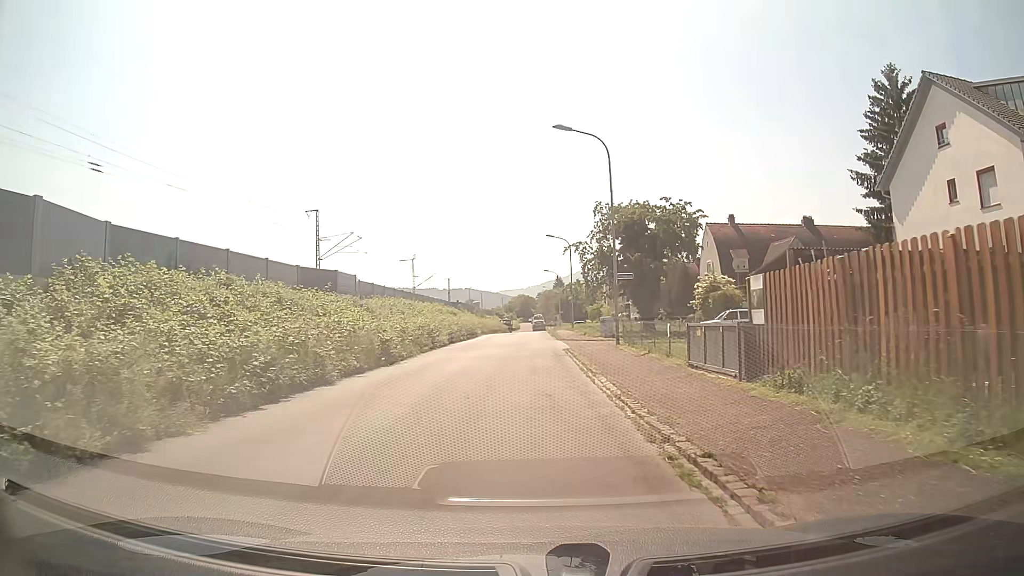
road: residential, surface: asphalt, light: Day
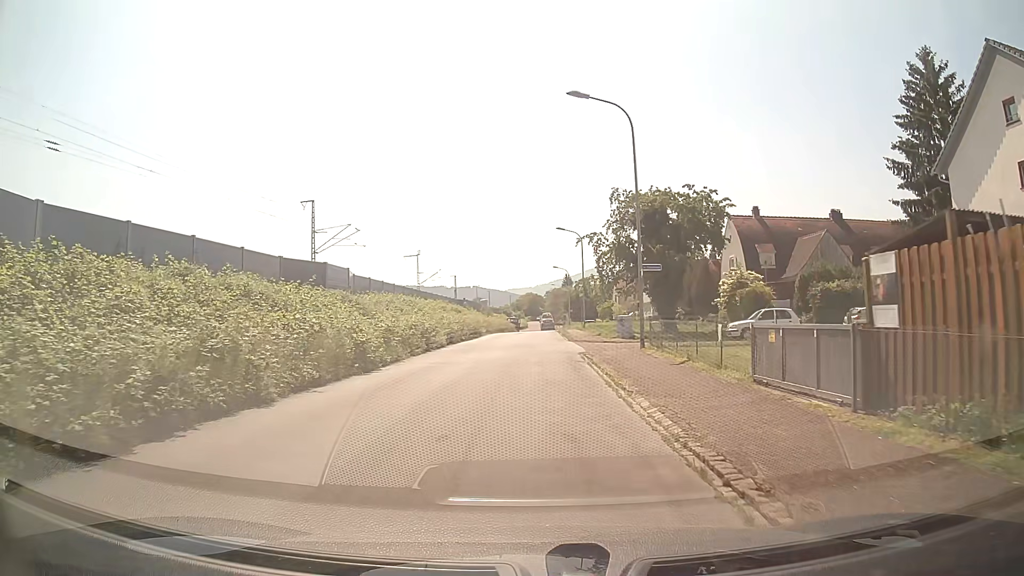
(-0.1, +4.3) m; -1°
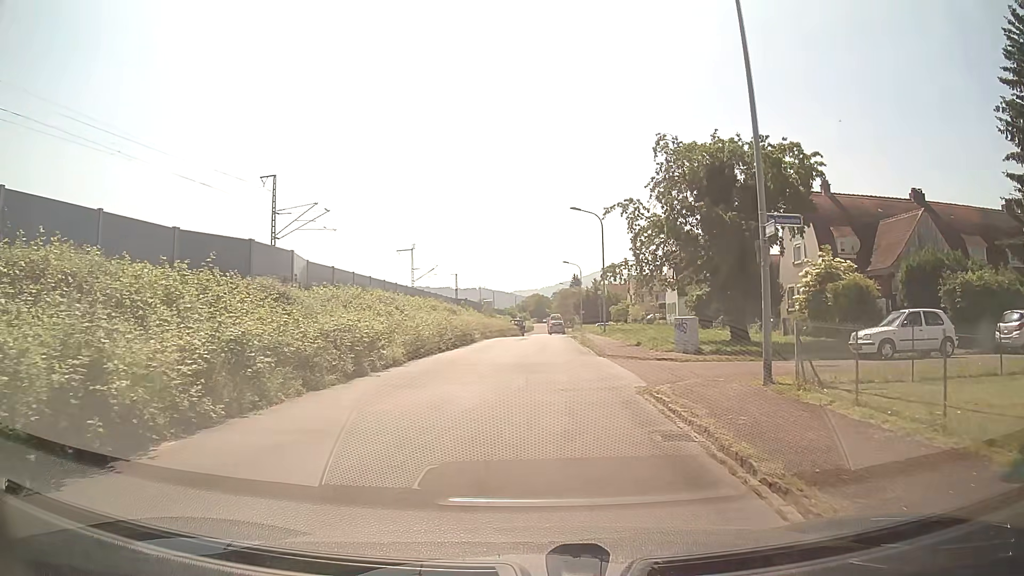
(-0.1, +12.2) m; -1°
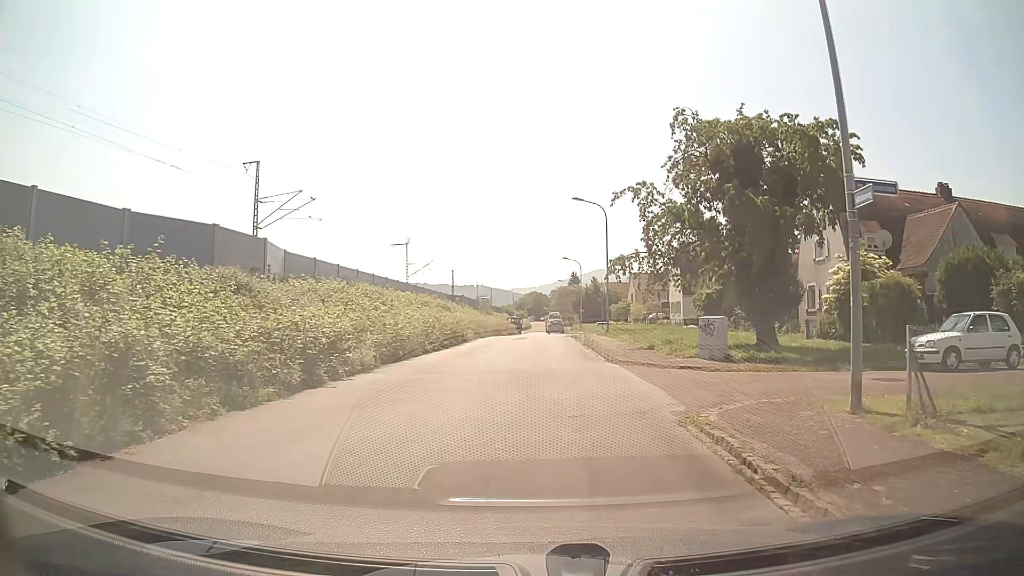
(0.0, +3.4) m; +1°
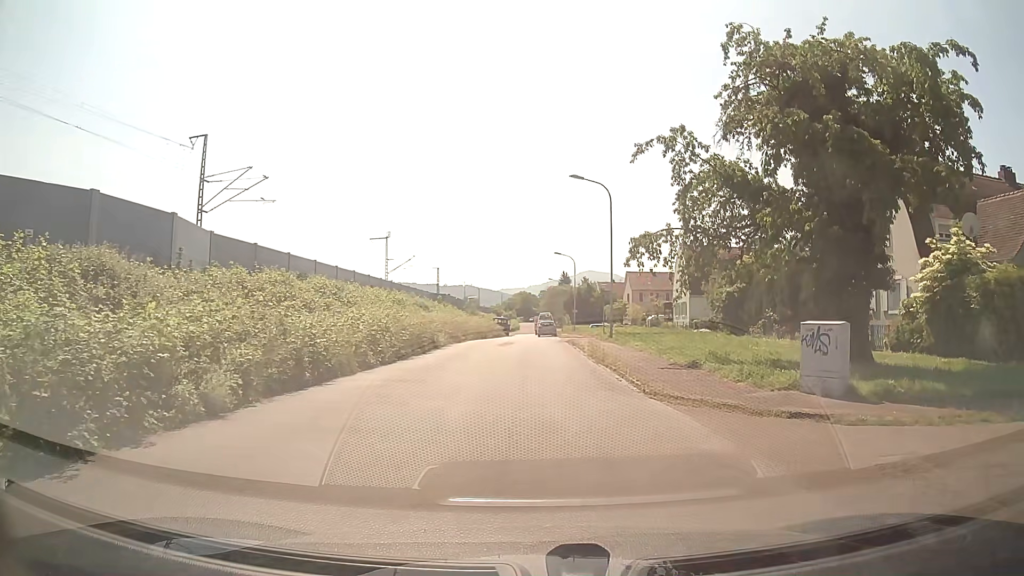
(0.0, +7.5) m; +1°
